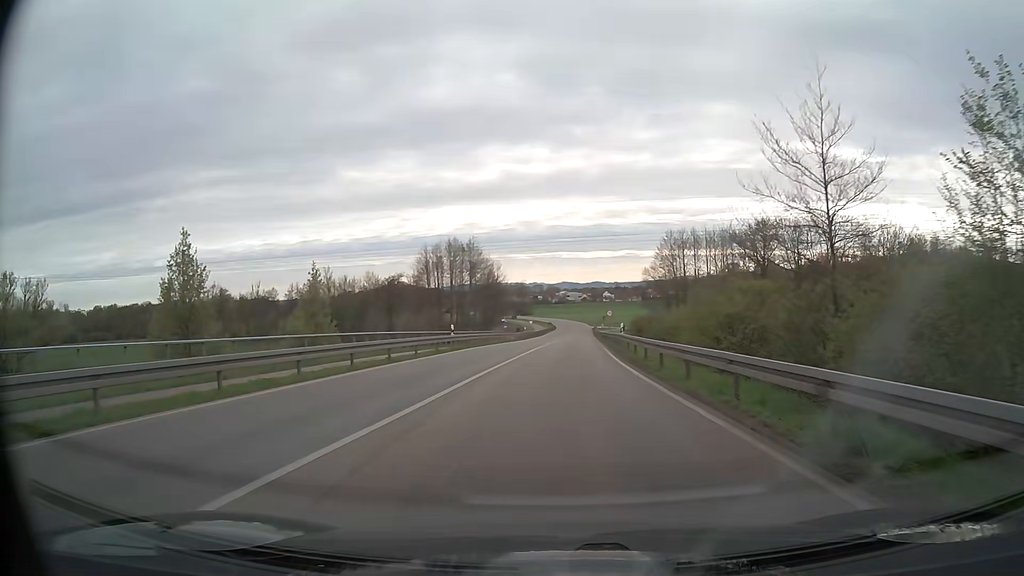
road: secondary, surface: asphalt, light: Day
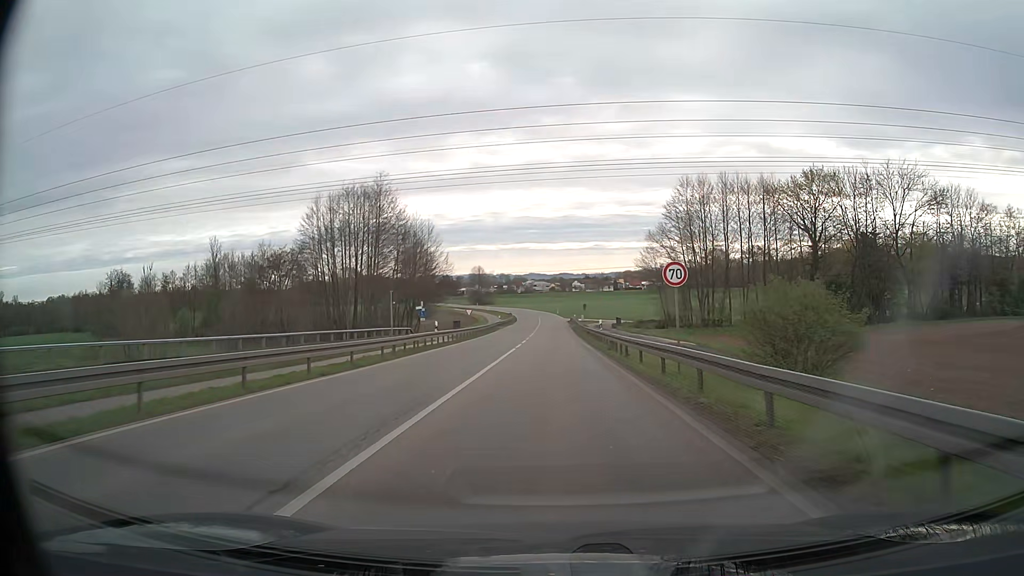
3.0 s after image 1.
(+1.2, +43.5) m; +3°
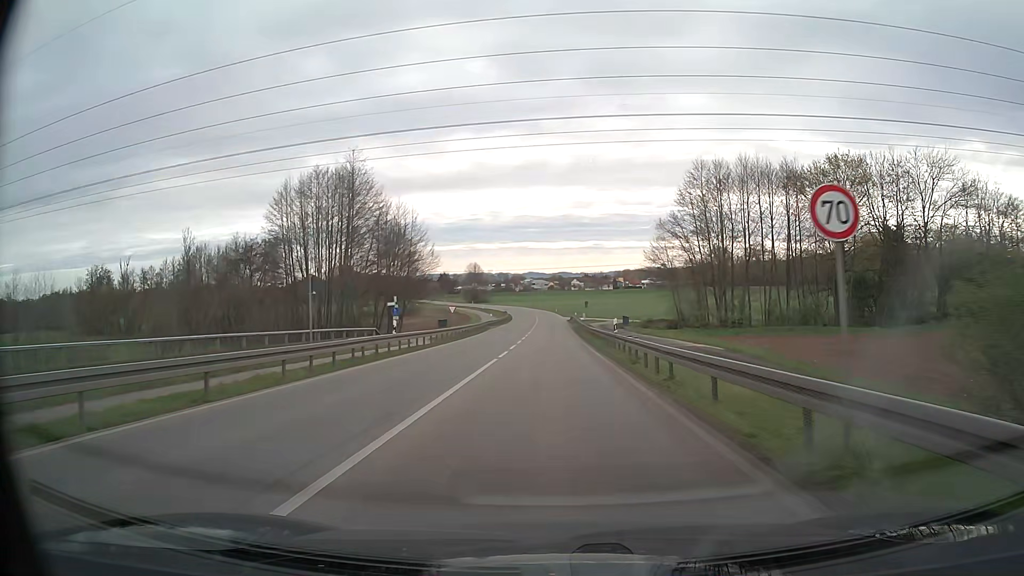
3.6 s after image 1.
(0.0, +9.6) m; 0°
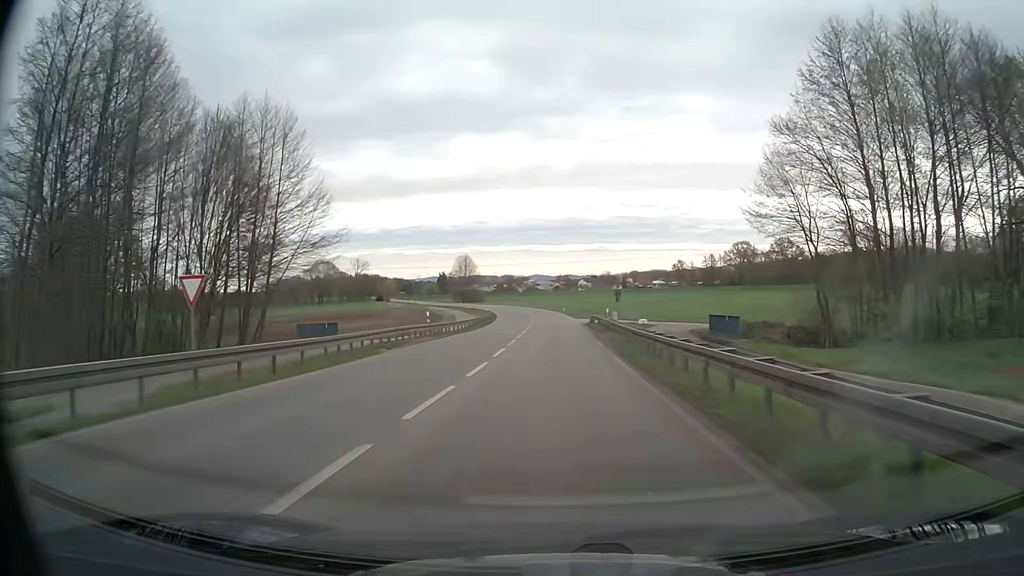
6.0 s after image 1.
(0.0, +40.1) m; -1°
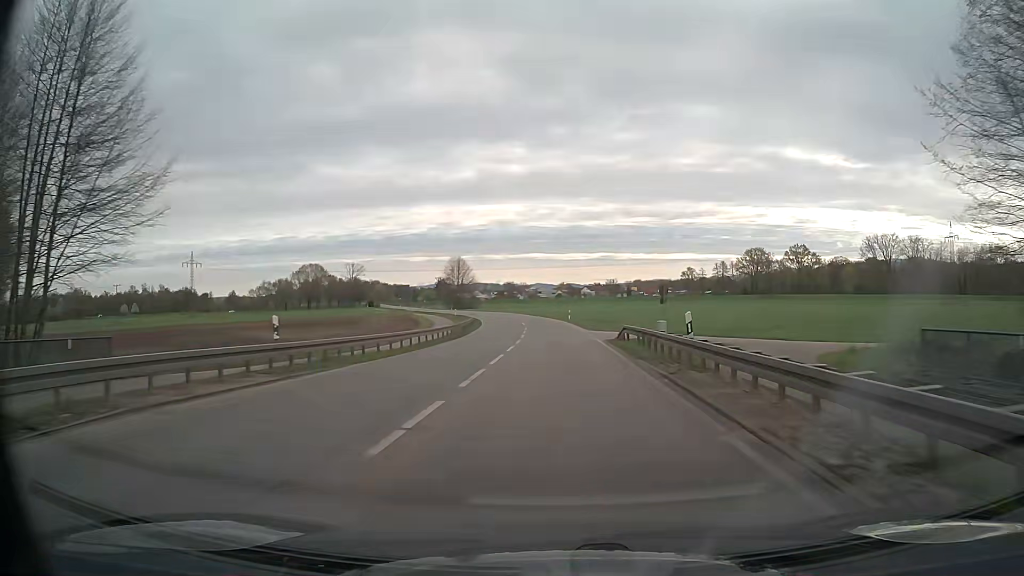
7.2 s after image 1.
(0.0, +20.6) m; 0°
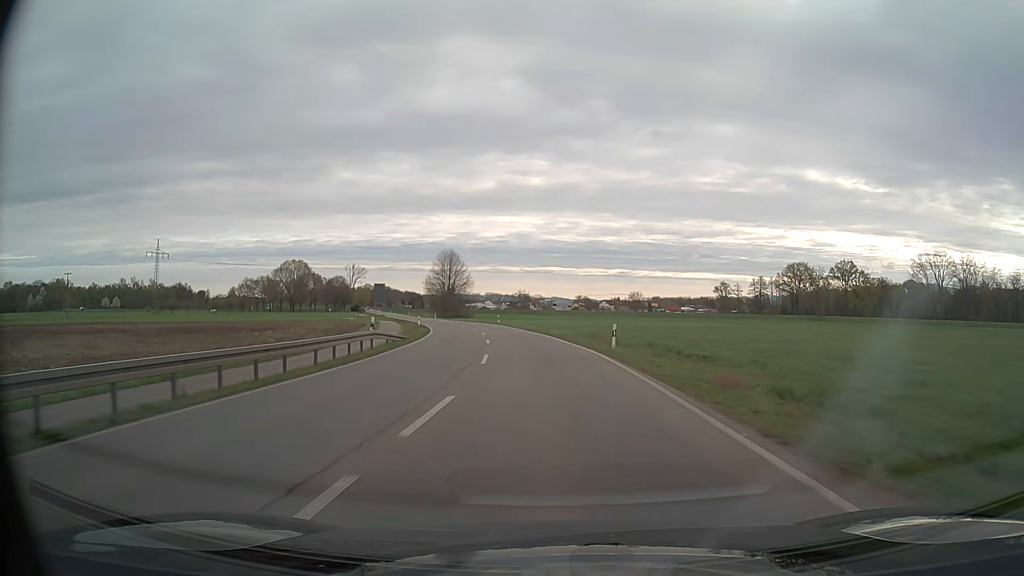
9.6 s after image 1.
(-0.2, +40.9) m; -1°
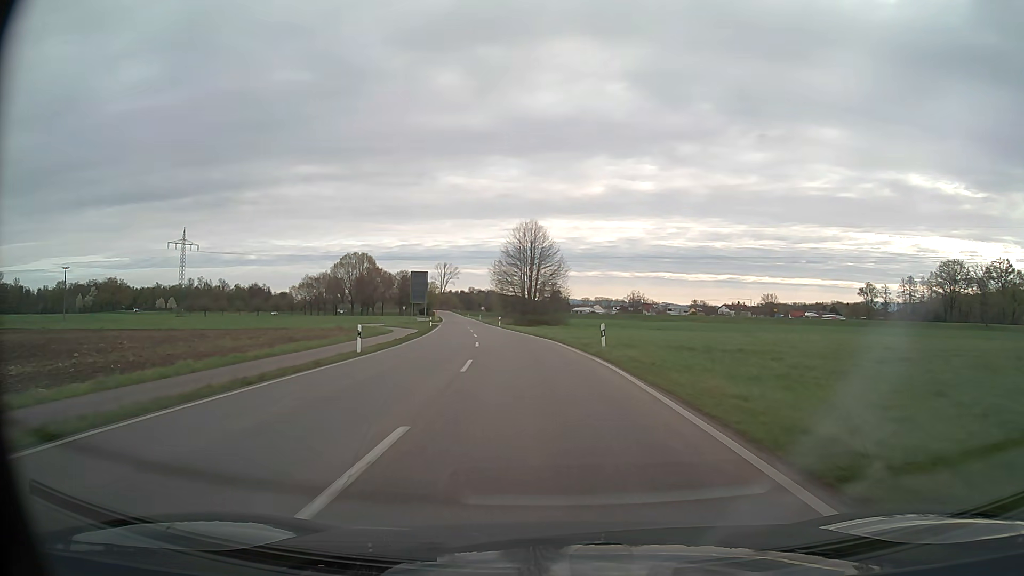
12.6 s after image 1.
(-3.7, +51.3) m; -9°
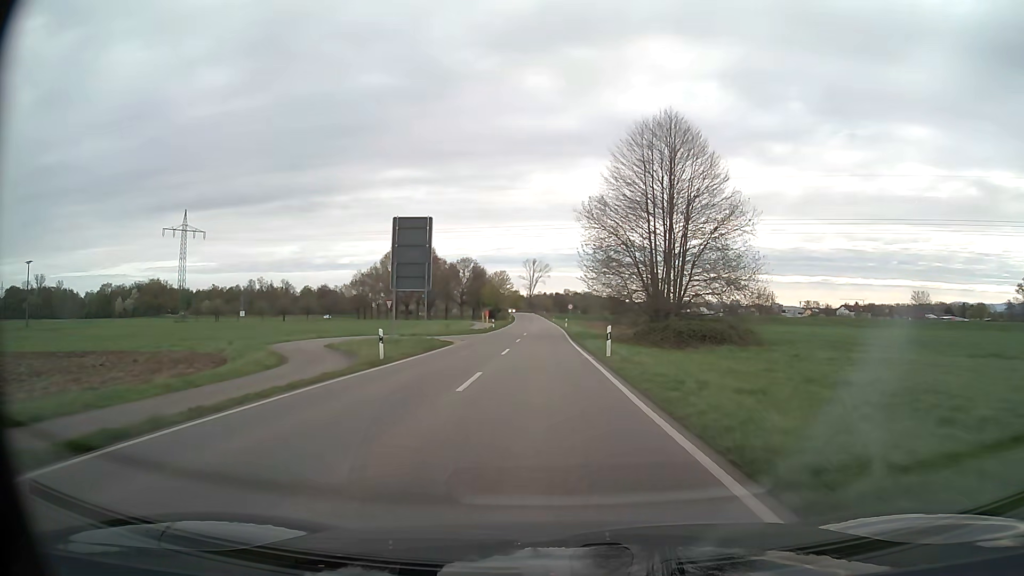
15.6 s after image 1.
(-4.3, +52.1) m; -8°
(0, +10) (0, +20) (0, +30) (0, +40) (-1, +50) (-1, +60) (-1, +70) (-1, +80) (-1, +90) (-2, +100) m
